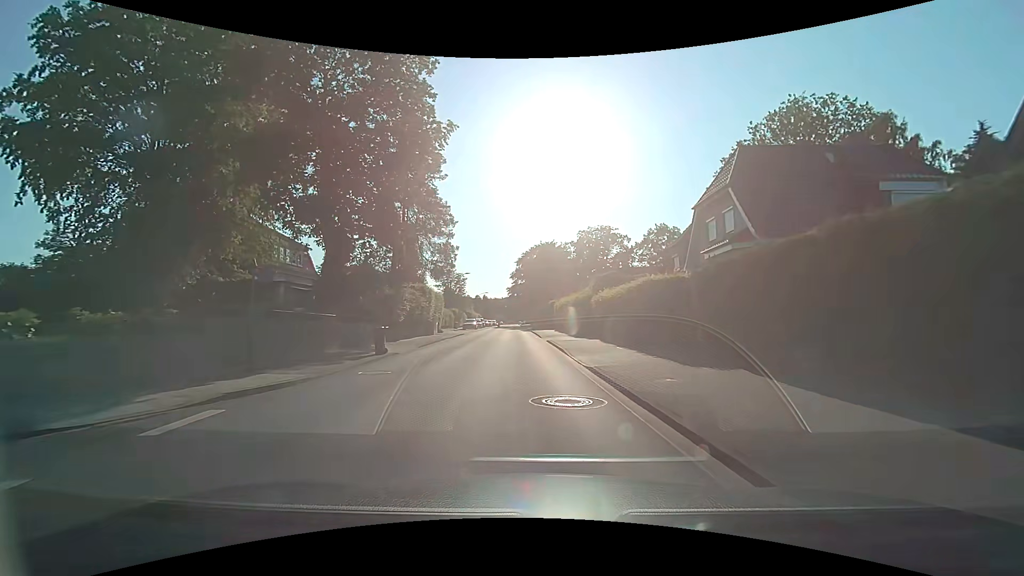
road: secondary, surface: asphalt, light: Day
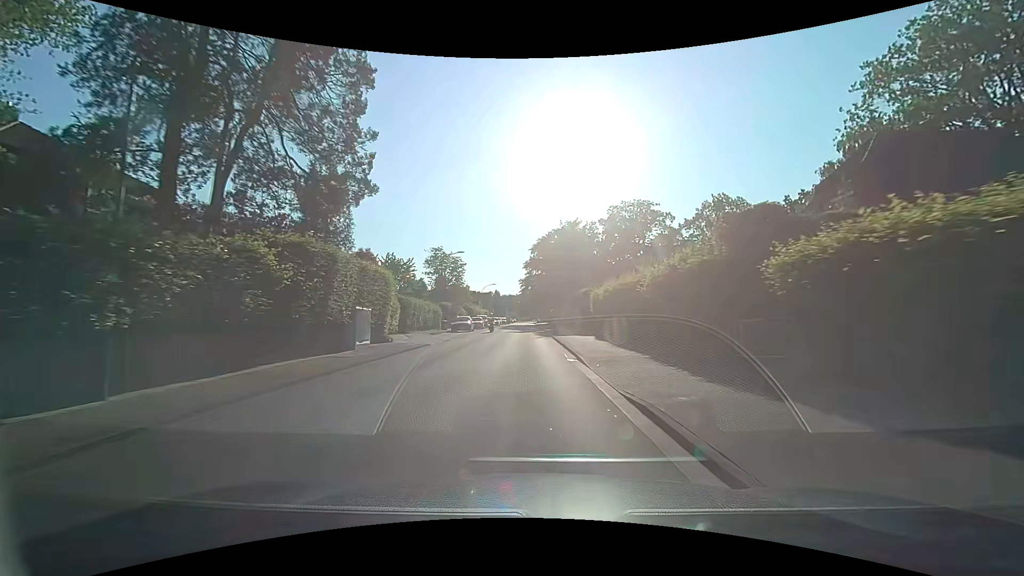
(-0.6, +20.7) m; -2°
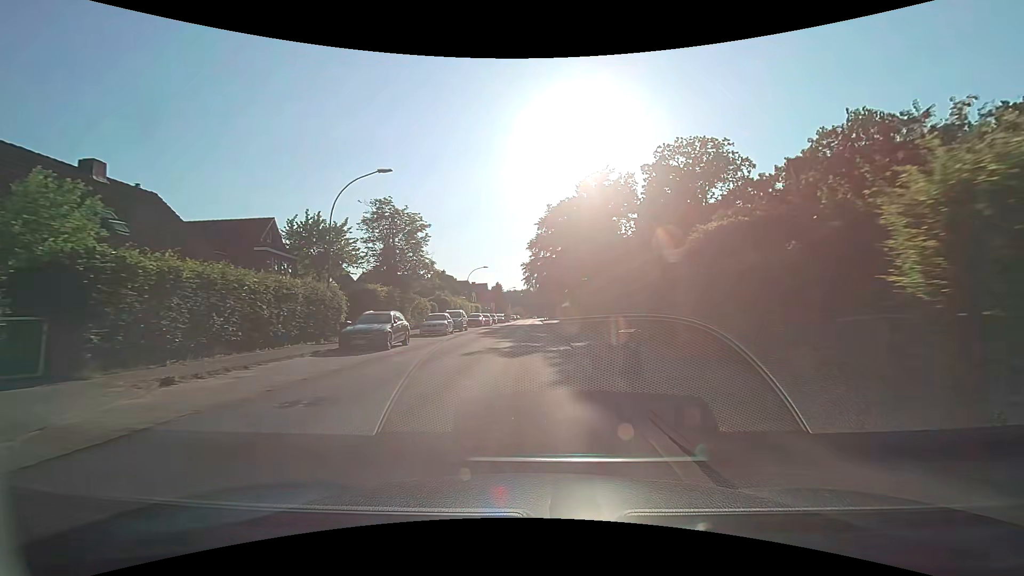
(-0.1, +27.5) m; 0°
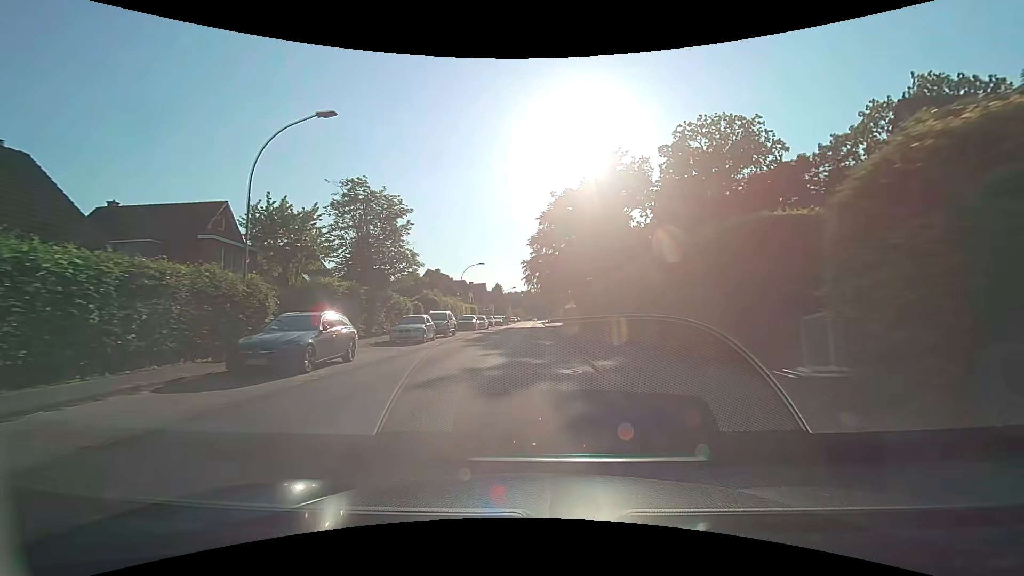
(0.0, +6.8) m; 0°
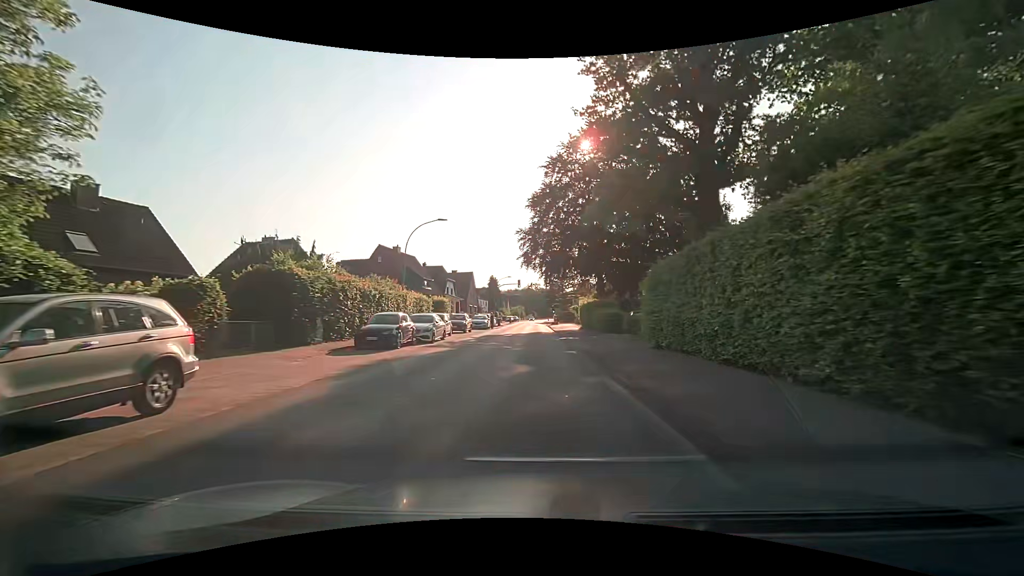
(0.0, +27.3) m; 0°
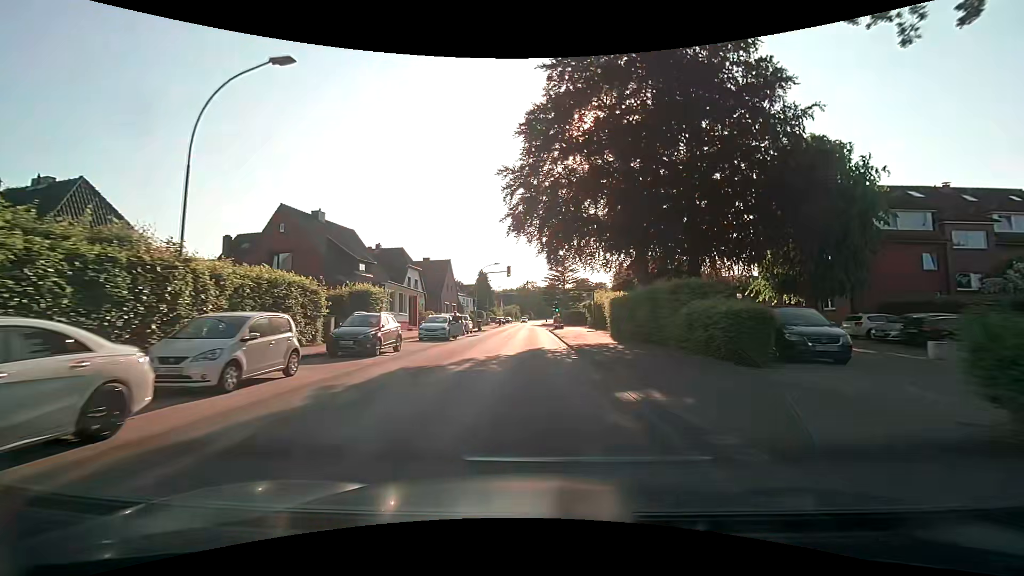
(+0.1, +21.4) m; 0°
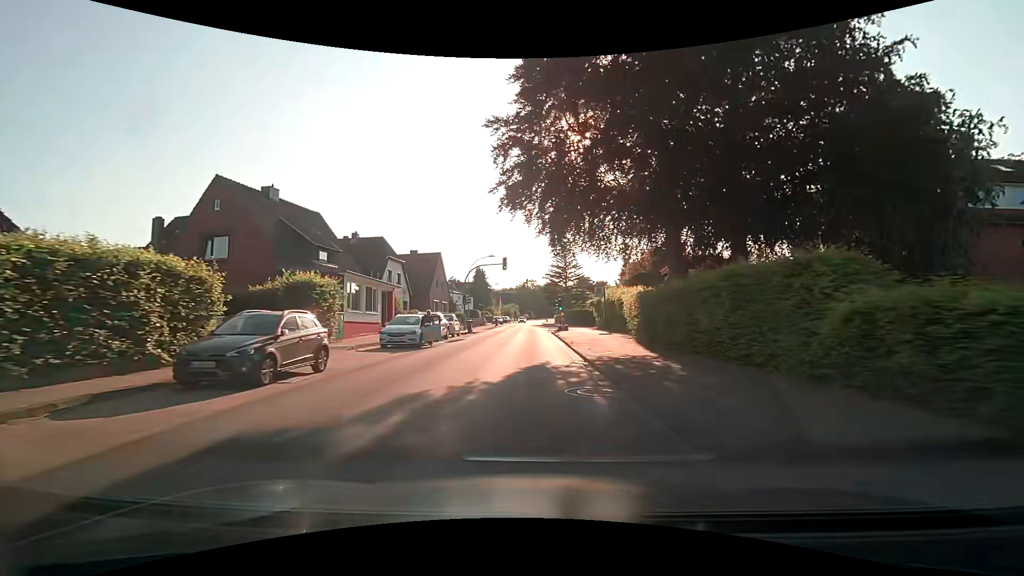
(0.0, +7.3) m; 0°
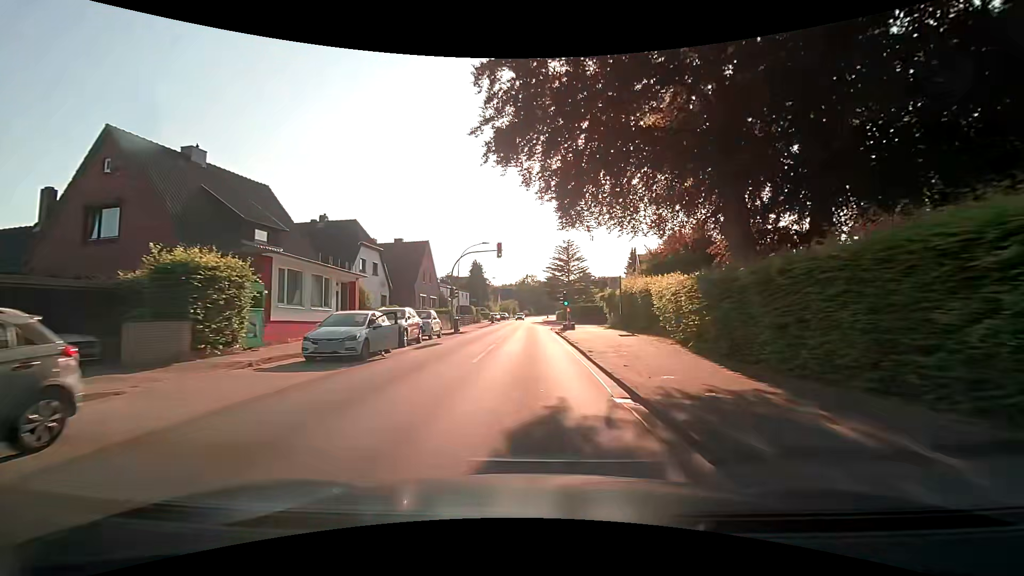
(0.0, +7.3) m; 0°
(0, +10) (0, +20) (0, +30) (0, +40) (0, +50) (0, +60) (0, +70) (0, +80) (0, +90) (0, +100) m
